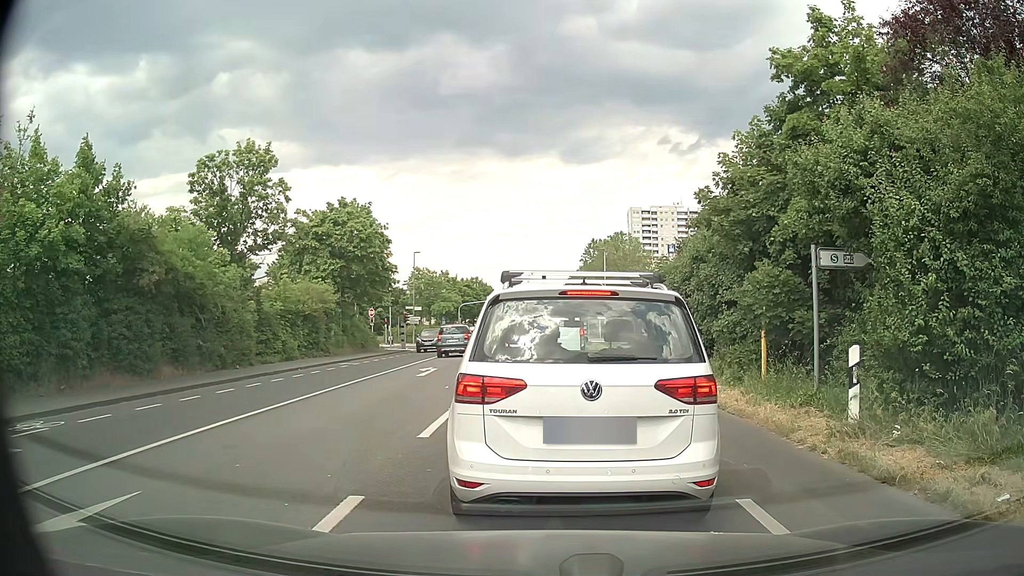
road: secondary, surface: asphalt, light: Day
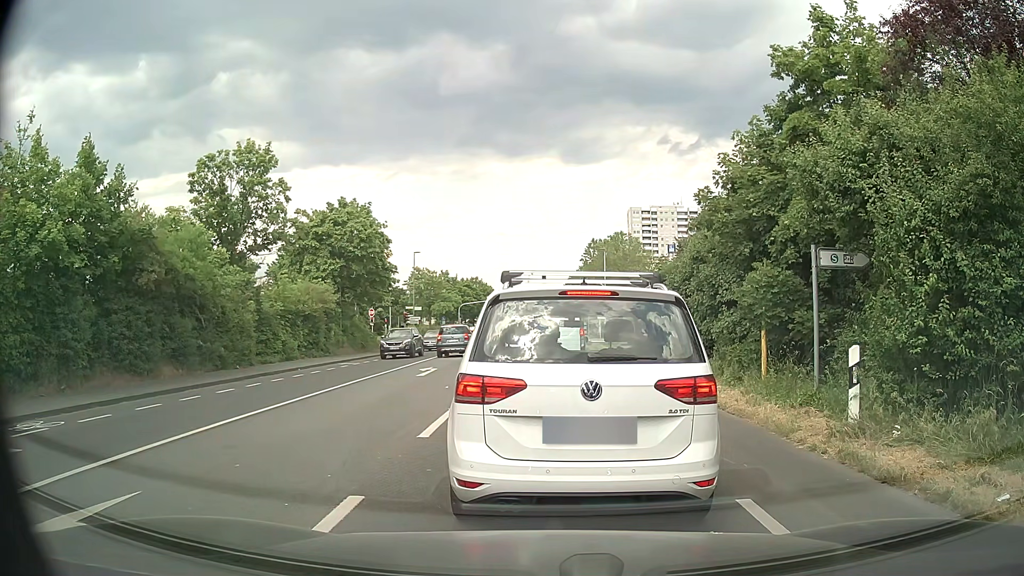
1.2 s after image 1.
(0.0, 0.0) m; 0°
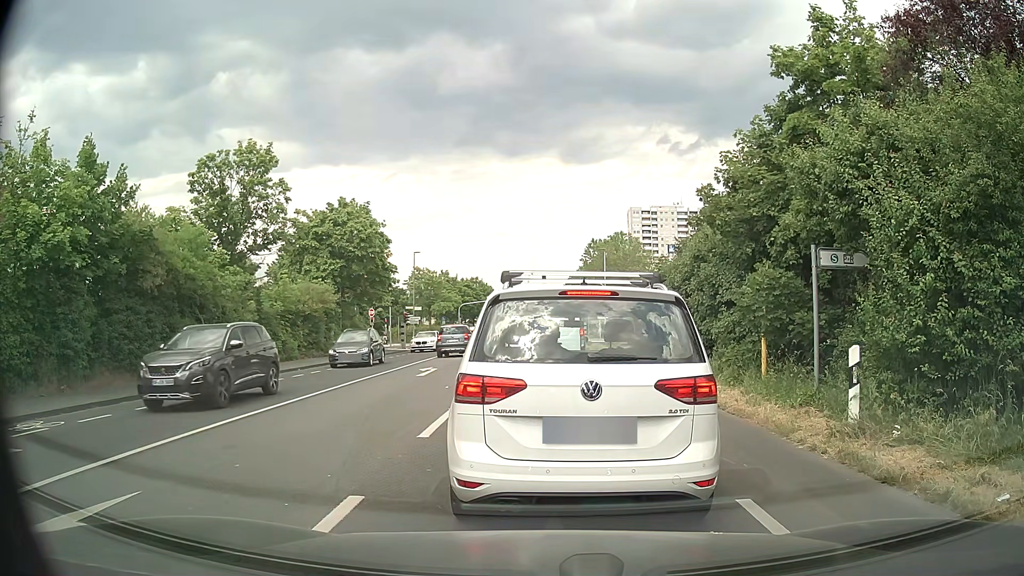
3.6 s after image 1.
(0.0, 0.0) m; 0°
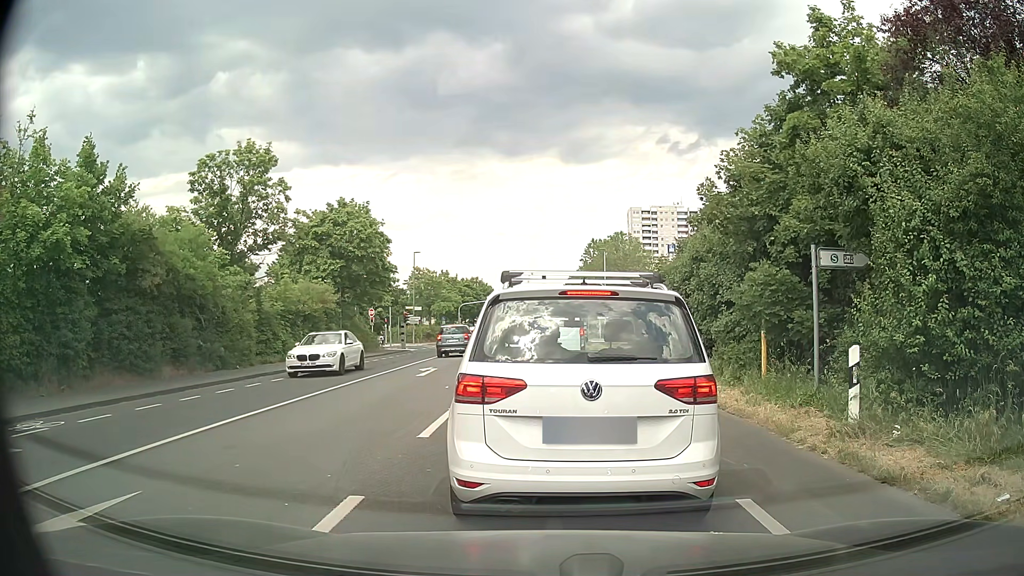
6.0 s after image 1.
(0.0, 0.0) m; 0°
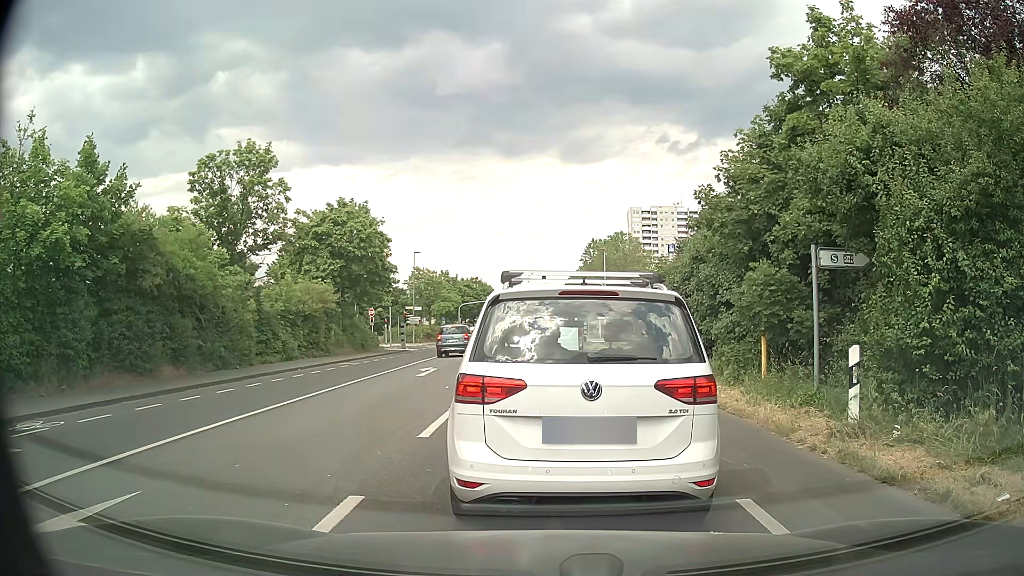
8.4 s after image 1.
(0.0, 0.0) m; 0°
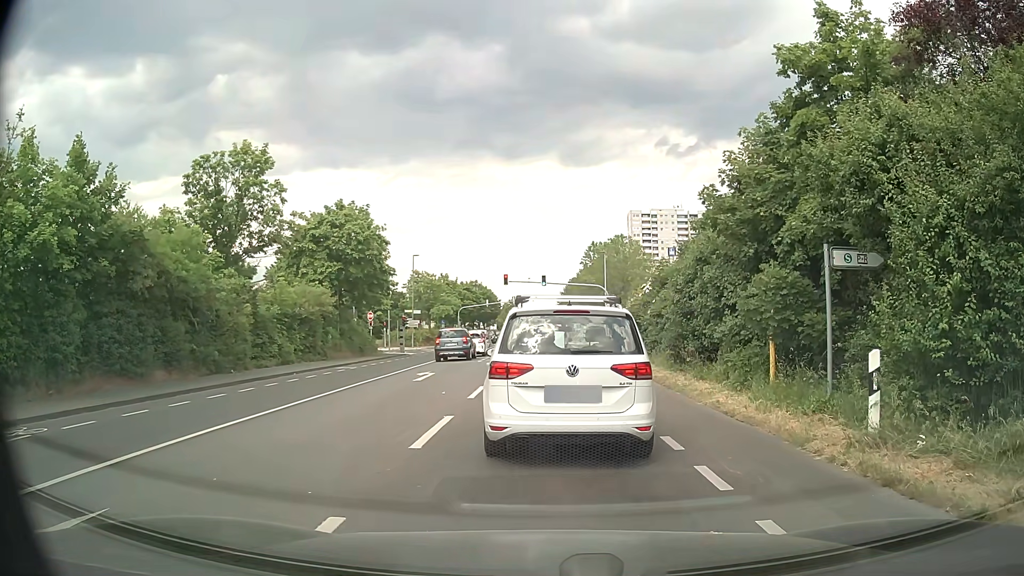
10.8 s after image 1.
(0.0, +0.5) m; 0°
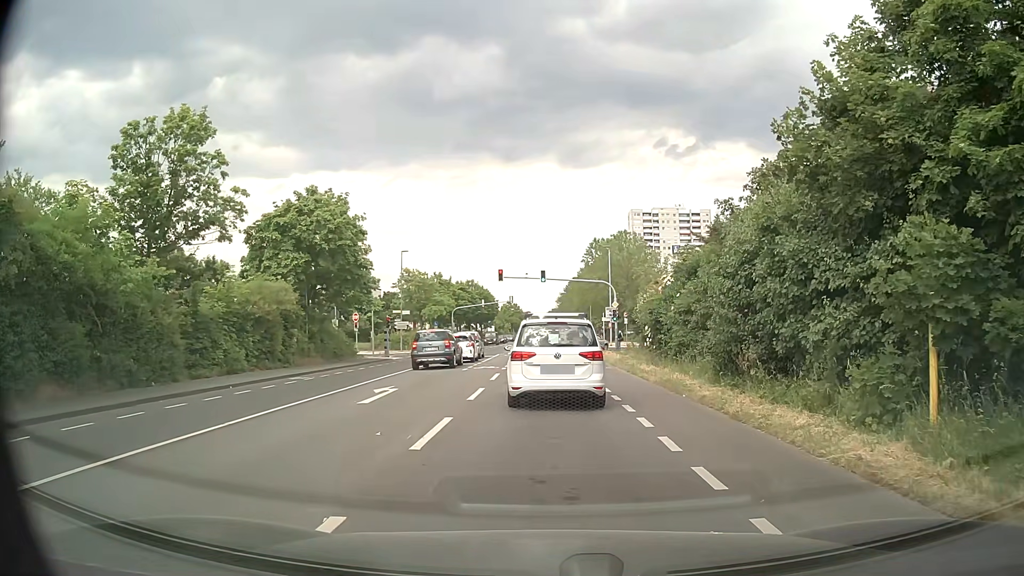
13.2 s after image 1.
(-0.1, +6.2) m; -1°
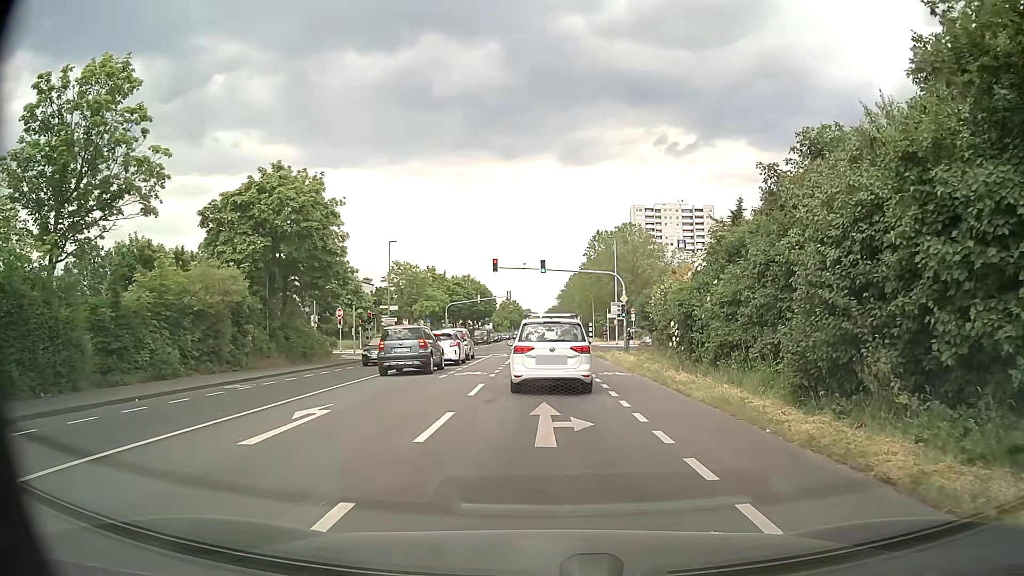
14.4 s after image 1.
(0.0, +5.8) m; 0°
(0, +10) (0, +20) (0, +30) (0, +40) (-1, +50) (-1, +60) (-1, +70) (-1, +80) (-1, +90) (-1, +100) m
